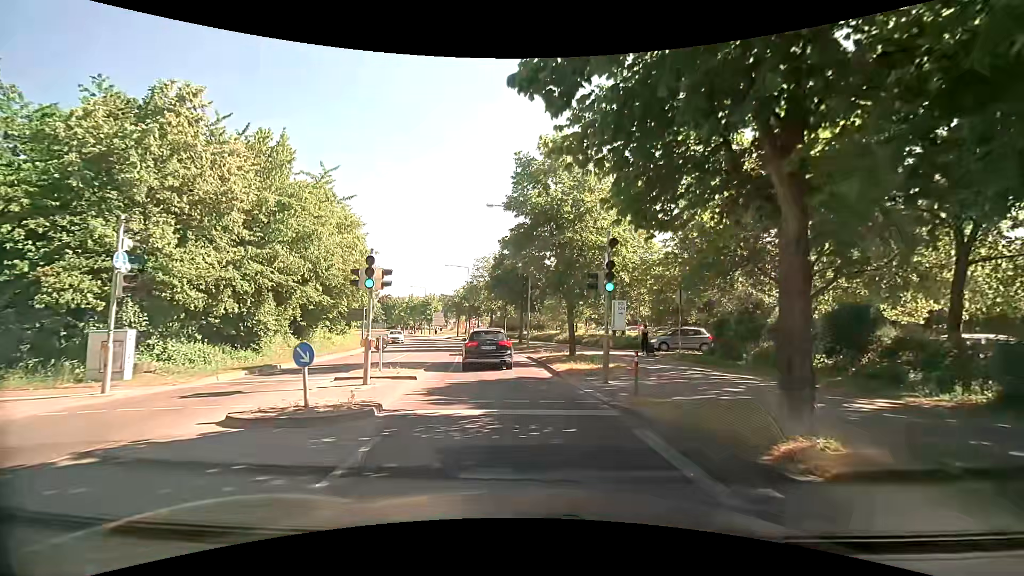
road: tertiary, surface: asphalt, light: Day
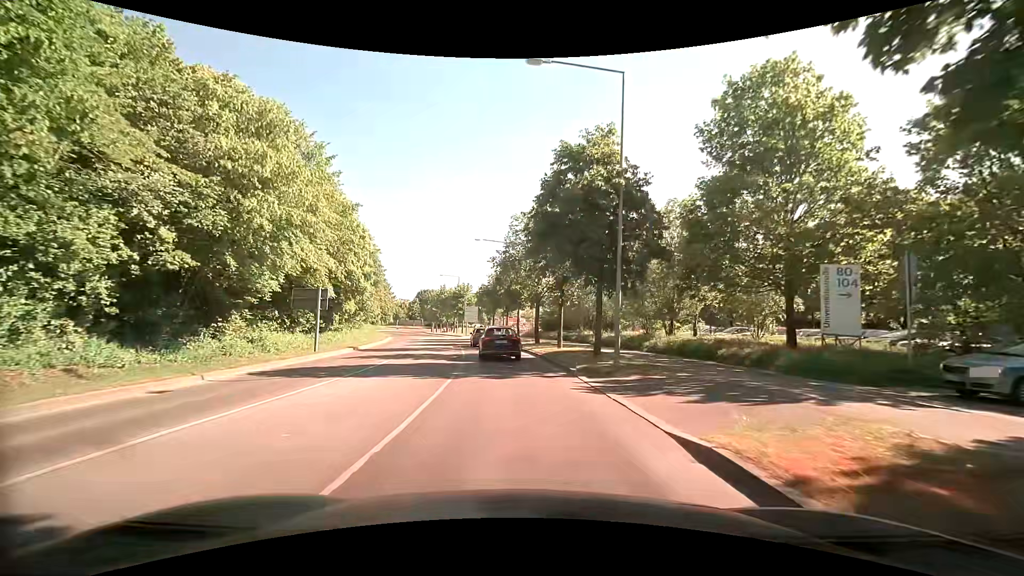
(-1.2, +20.3) m; -6°
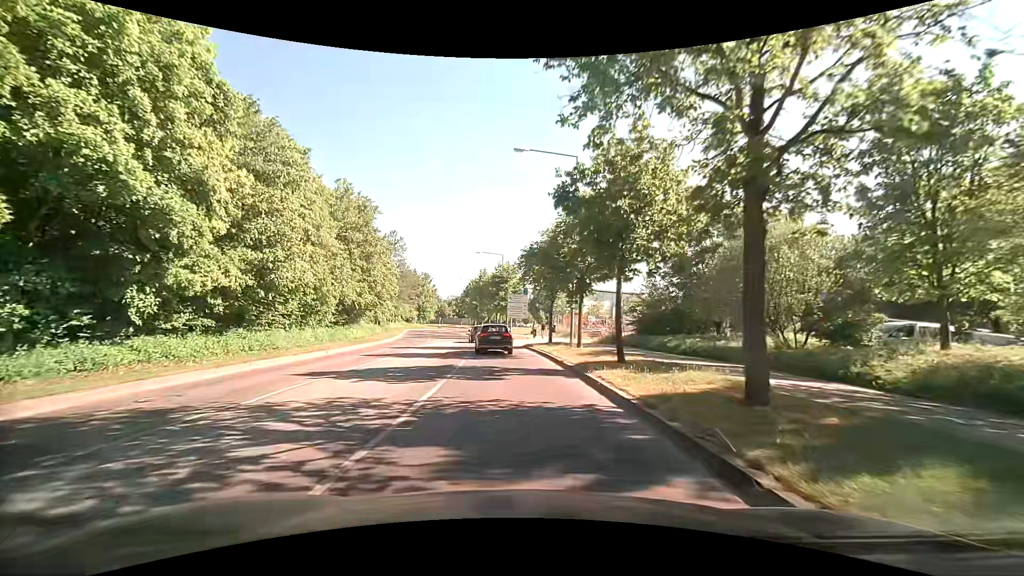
(-1.3, +26.3) m; -7°
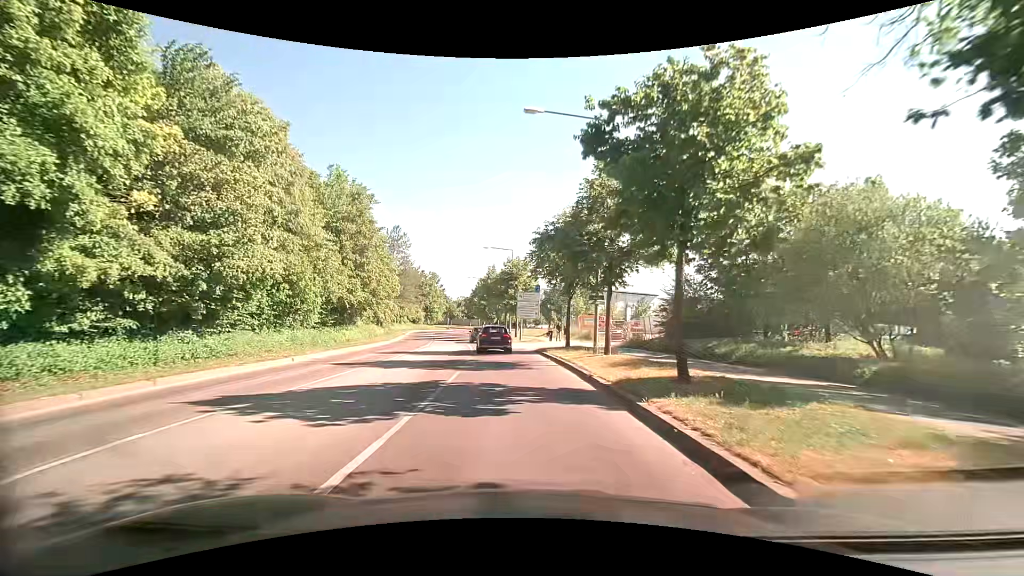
(0.0, +4.8) m; -1°
(0, +10) (-1, +20) (-2, +30) (-3, +40) (-5, +50) (-7, +59) (-10, +69) (-12, +79) (-14, +89) (-15, +98) m
